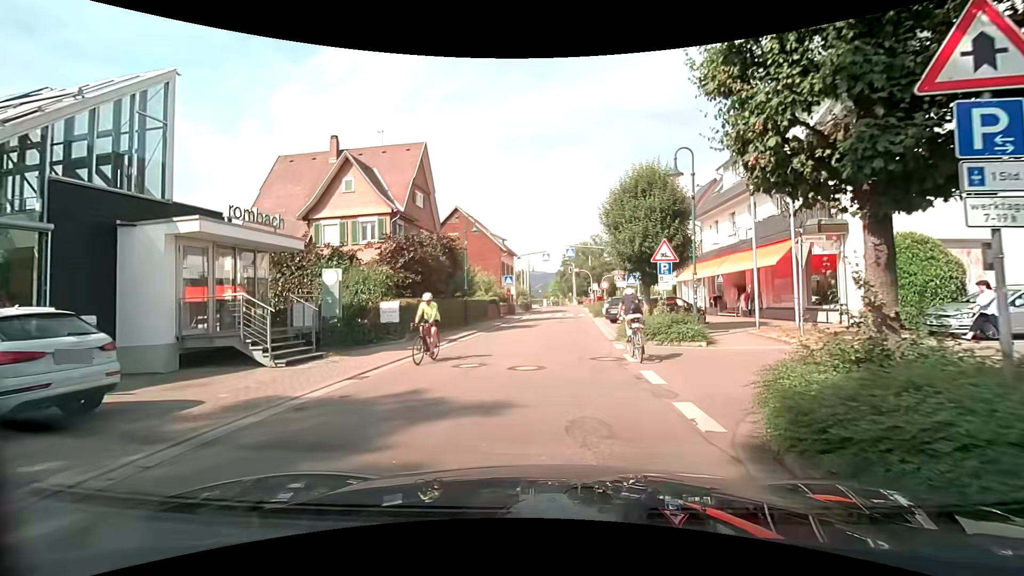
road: tertiary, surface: asphalt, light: Day
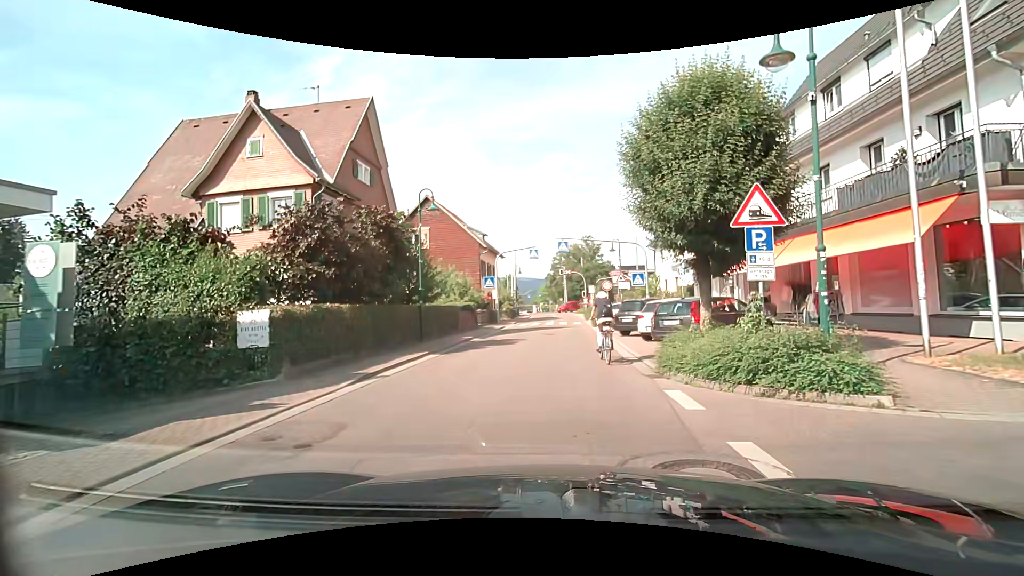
(+0.2, +8.0) m; +2°
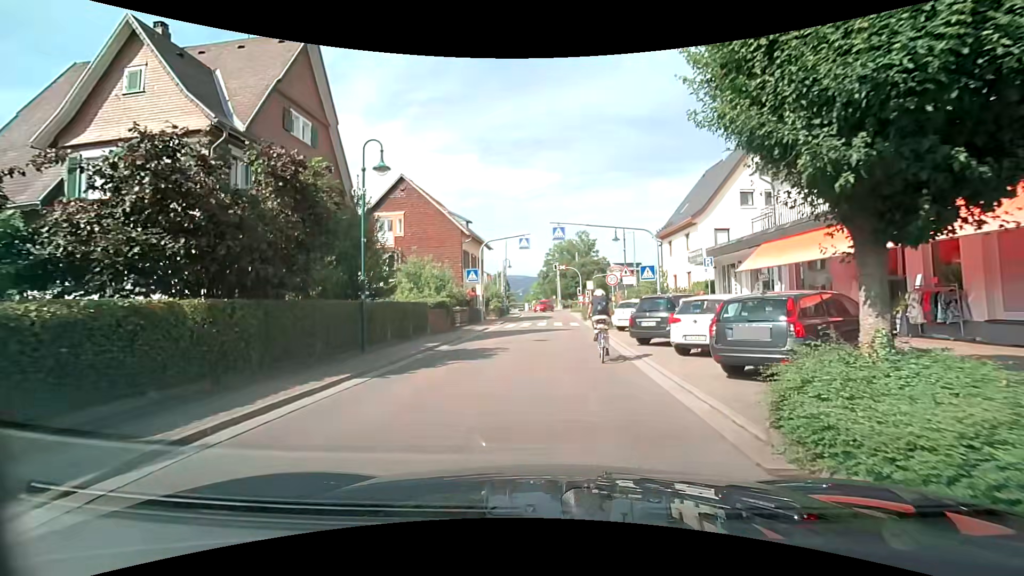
(0.0, +5.6) m; 0°
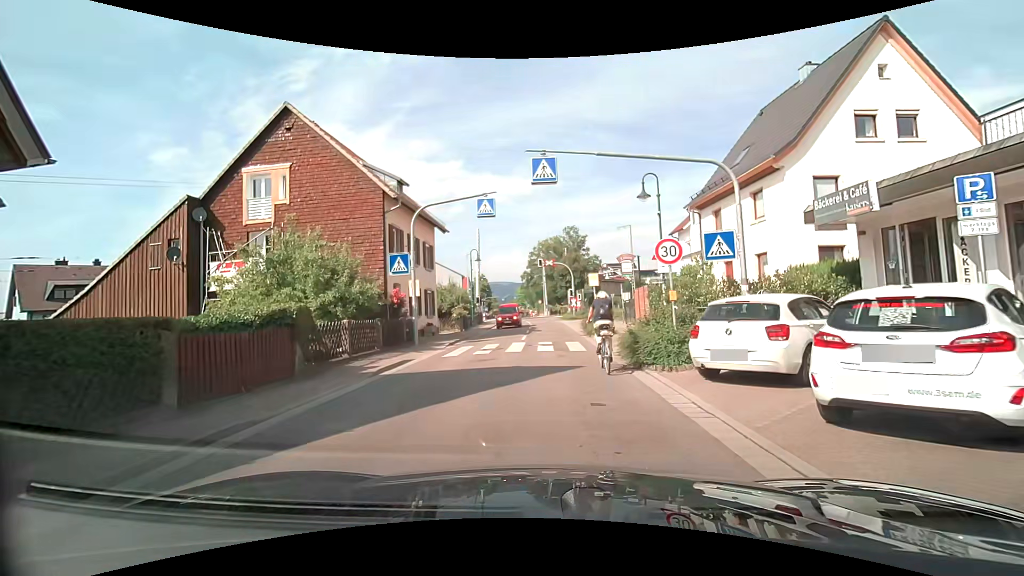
(+0.3, +14.3) m; +3°
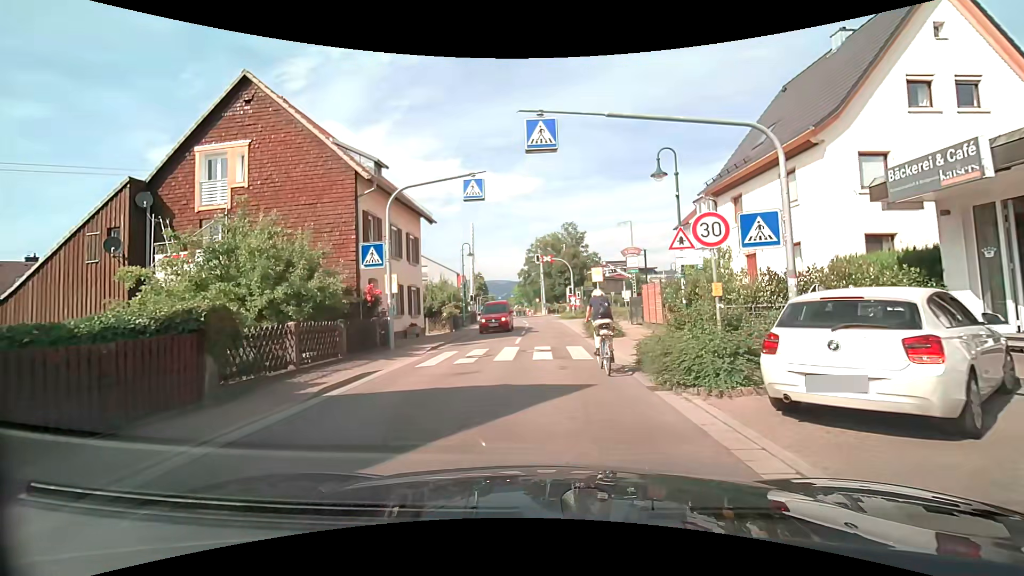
(0.0, +2.9) m; 0°
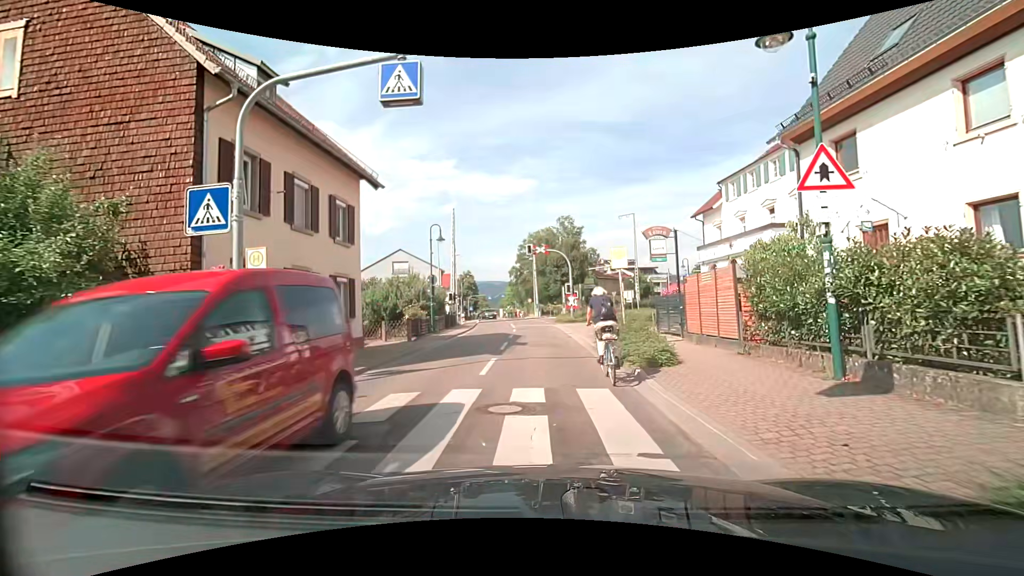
(-0.1, +8.4) m; 0°
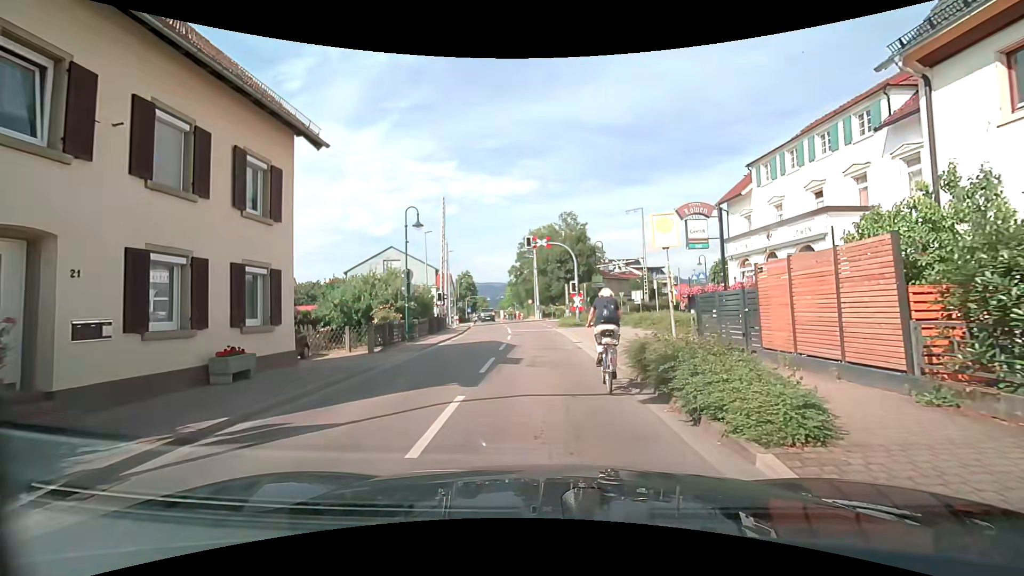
(0.0, +5.3) m; -1°
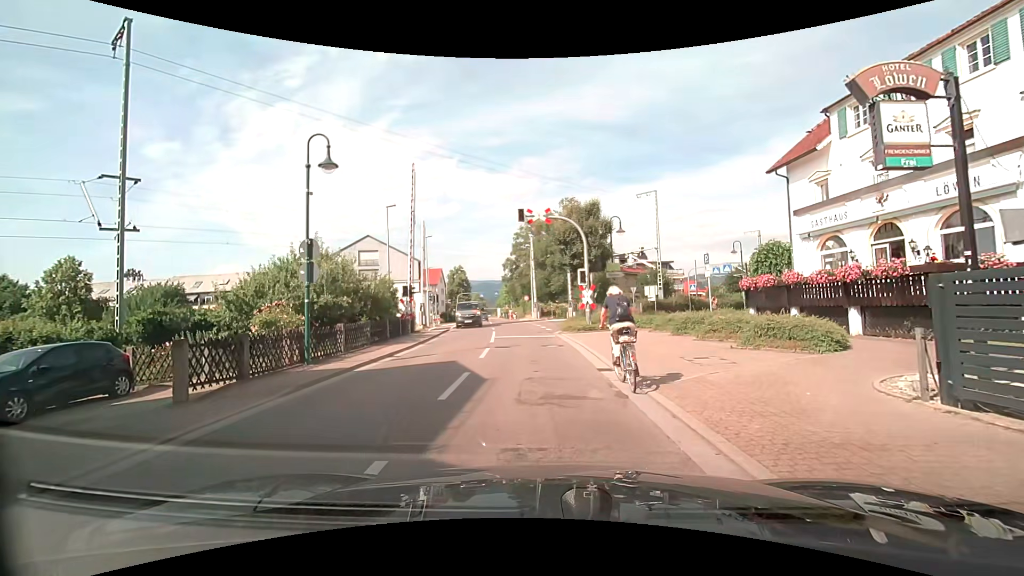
(+0.1, +9.3) m; +1°
(0, +10) (-1, +20) (-1, +30) (-2, +40) (-4, +50) (-5, +60) (-7, +70) (-8, +79) (-9, +89) (-10, +99) m
